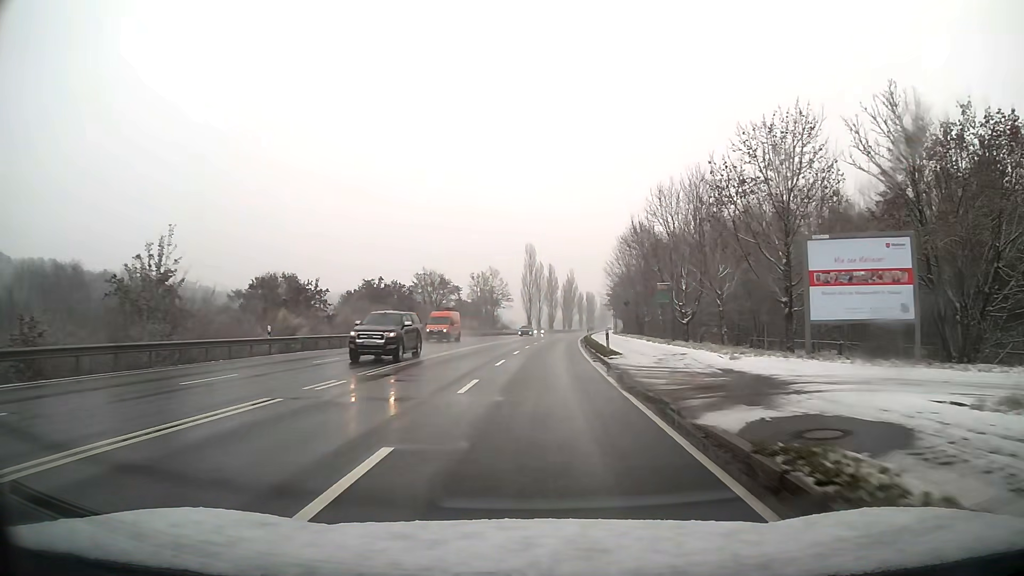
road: primary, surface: asphalt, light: Day
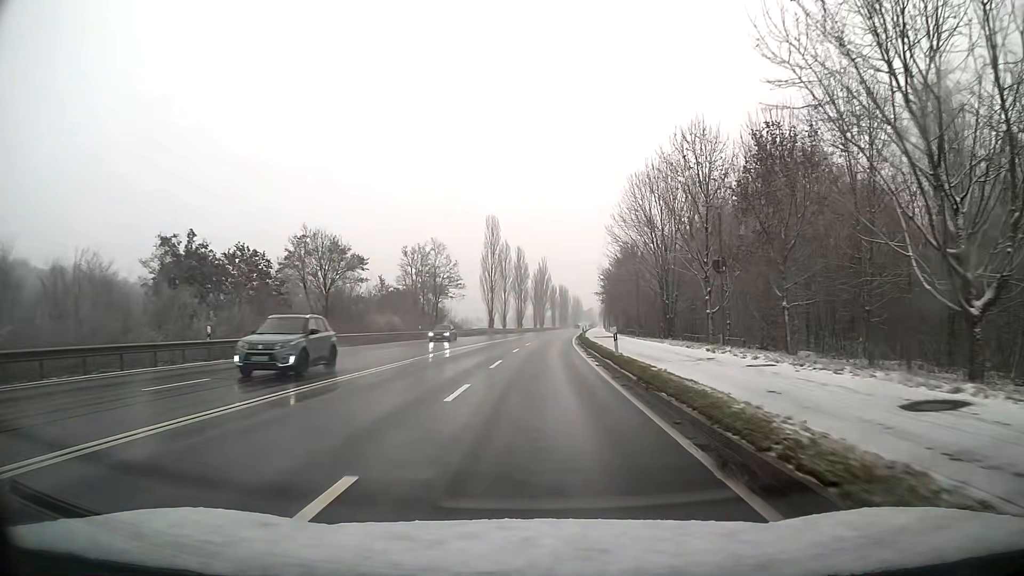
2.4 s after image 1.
(+0.8, +37.7) m; +3°
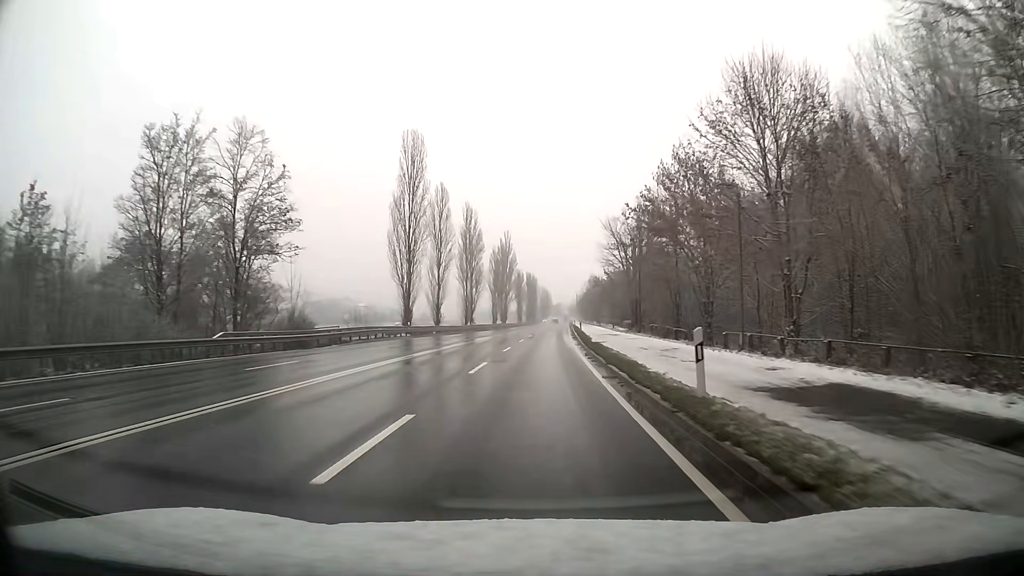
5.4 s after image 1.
(+1.5, +51.5) m; +3°
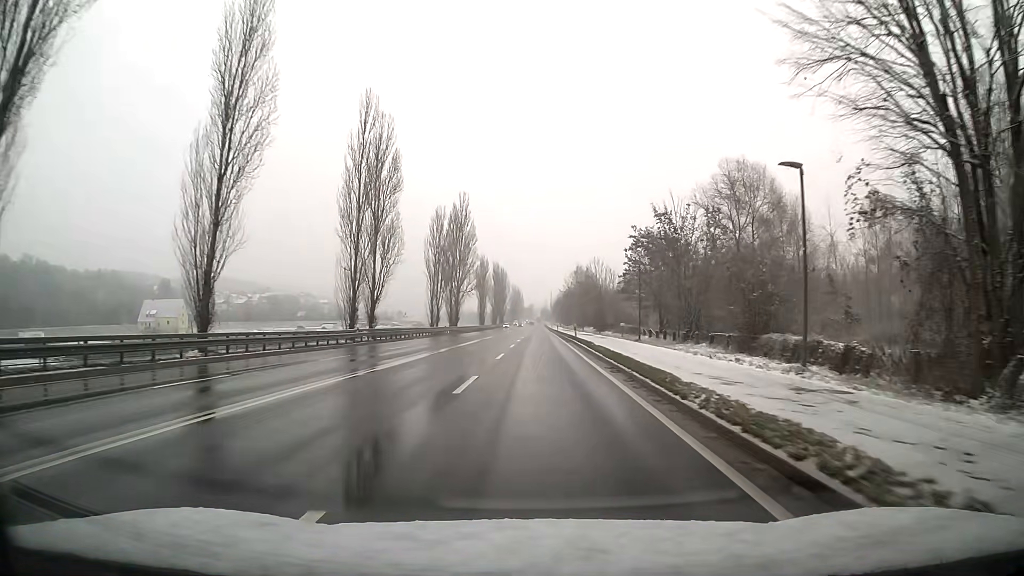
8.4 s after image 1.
(+0.9, +52.9) m; +2°
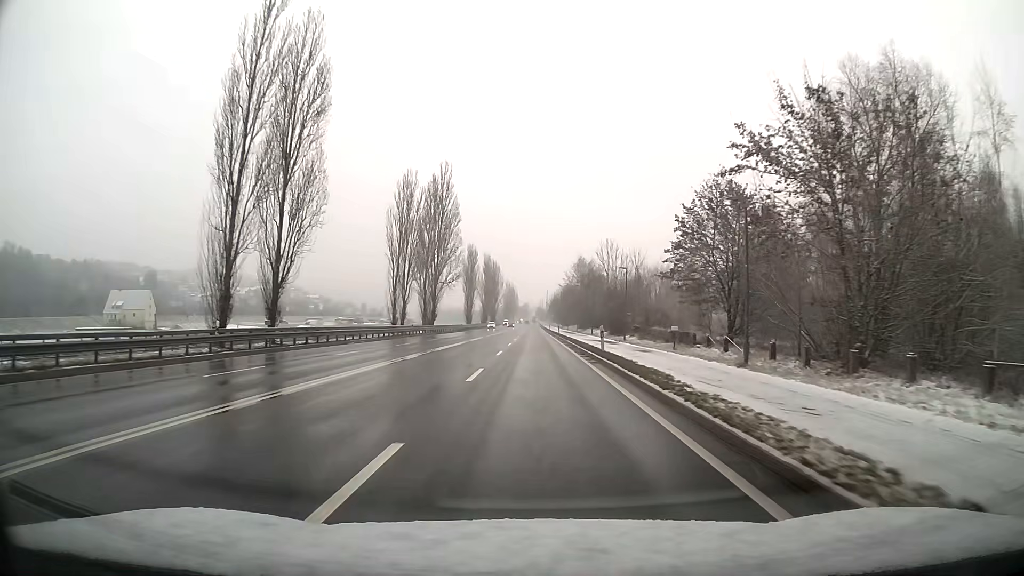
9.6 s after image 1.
(+0.1, +21.3) m; 0°
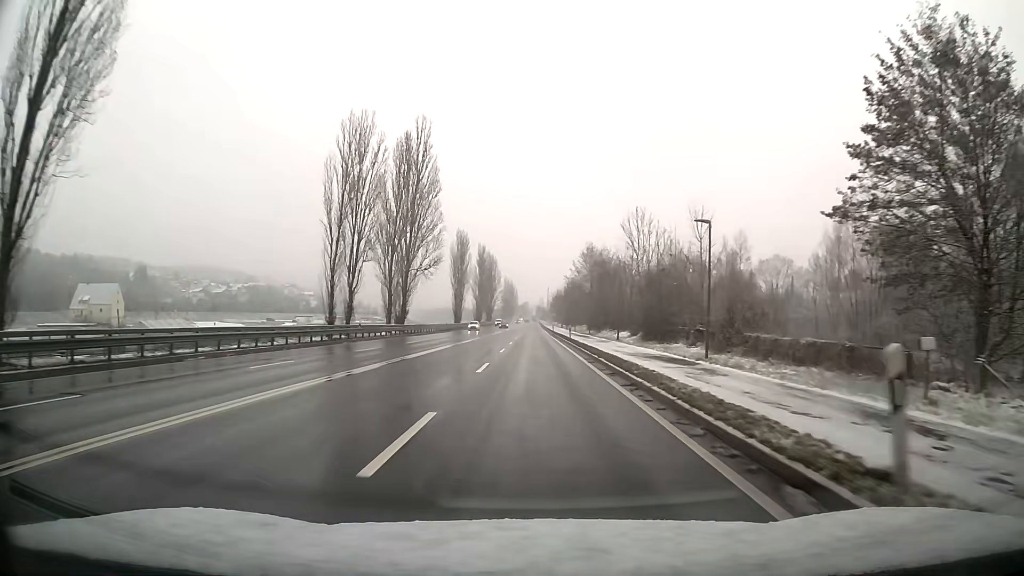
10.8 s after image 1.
(0.0, +21.4) m; 0°
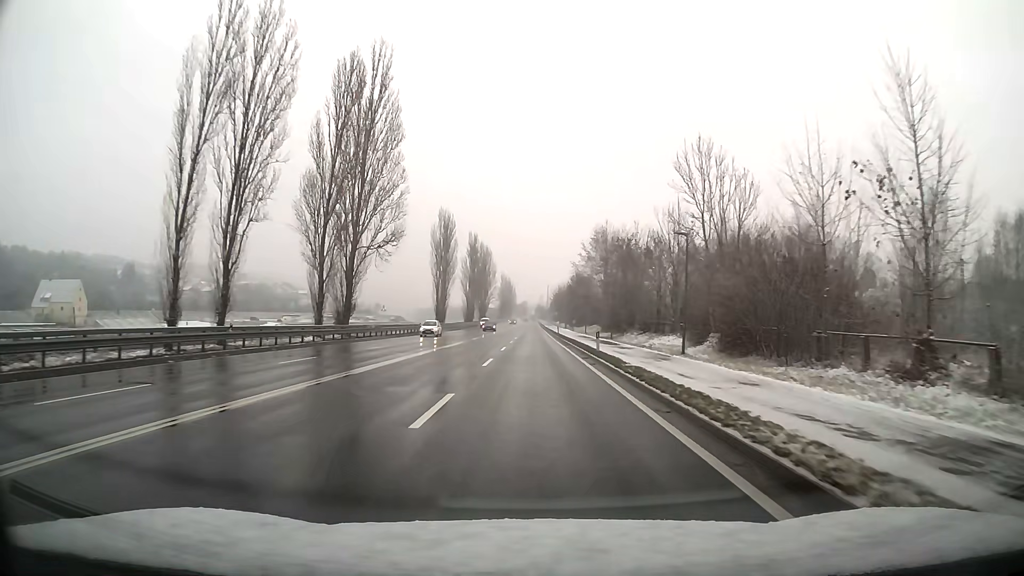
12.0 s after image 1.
(0.0, +21.5) m; 0°
